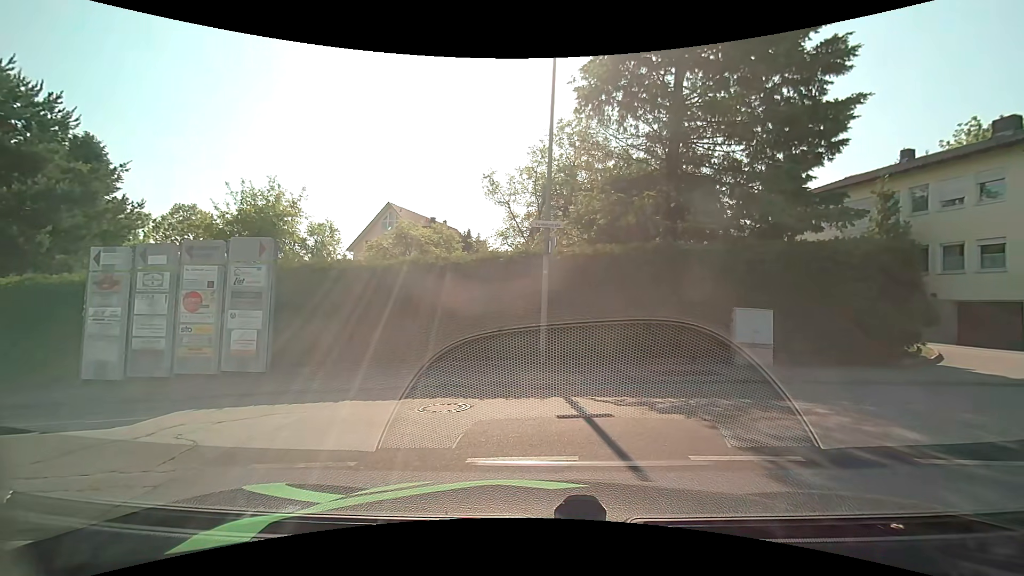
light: Day
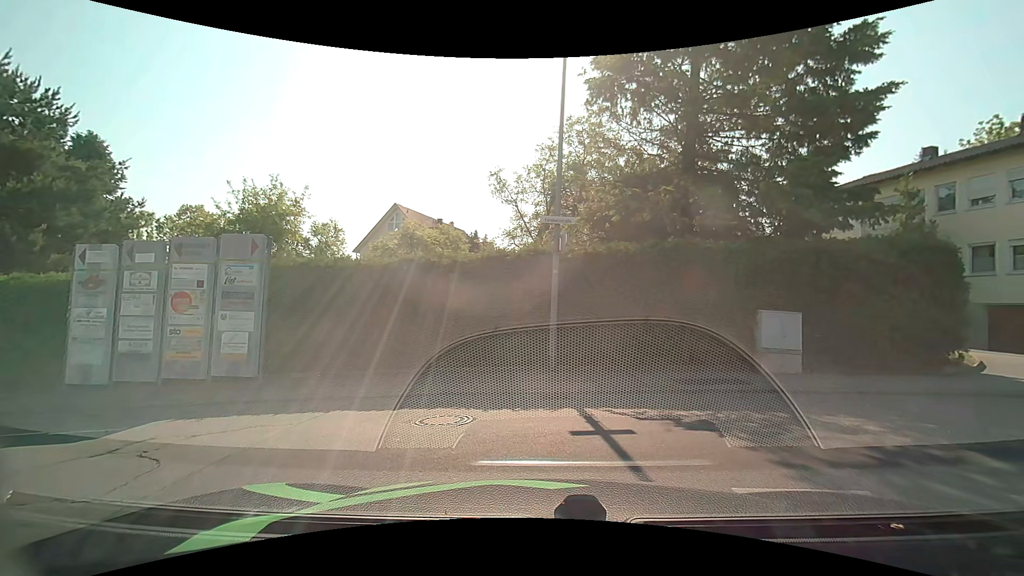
(0.0, +0.8) m; 0°
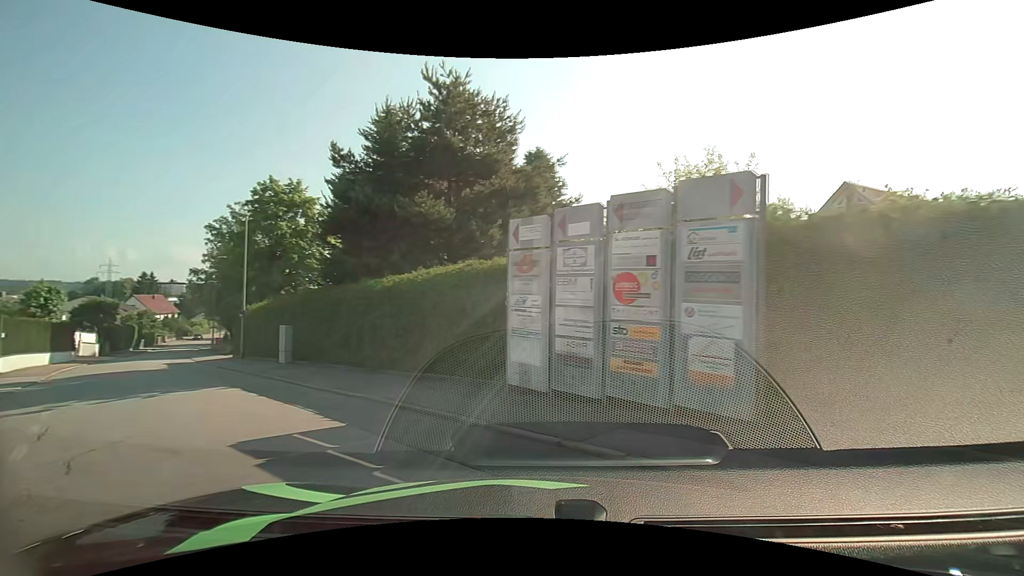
(-2.2, +5.3) m; -45°
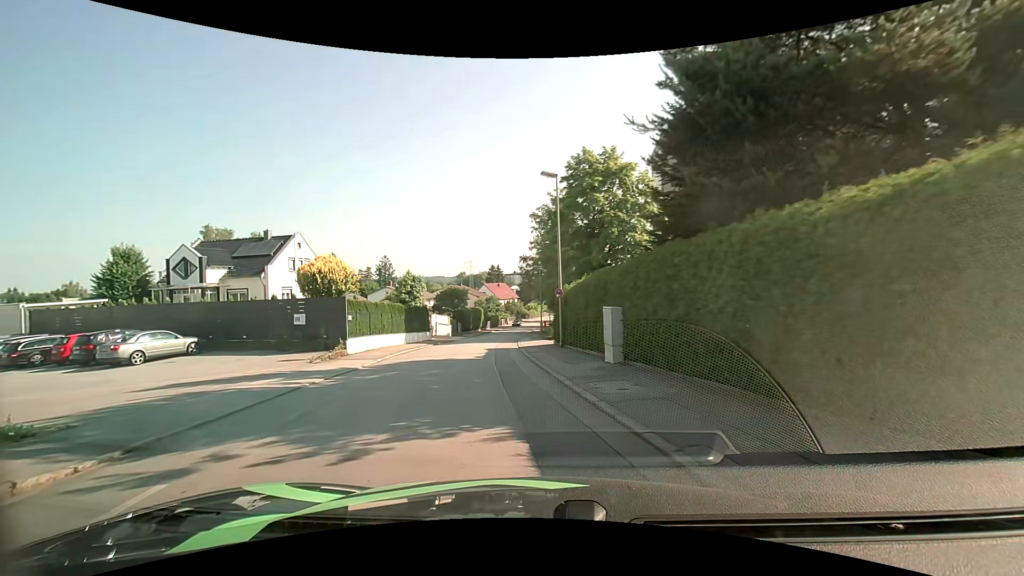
(-3.0, +8.1) m; -35°
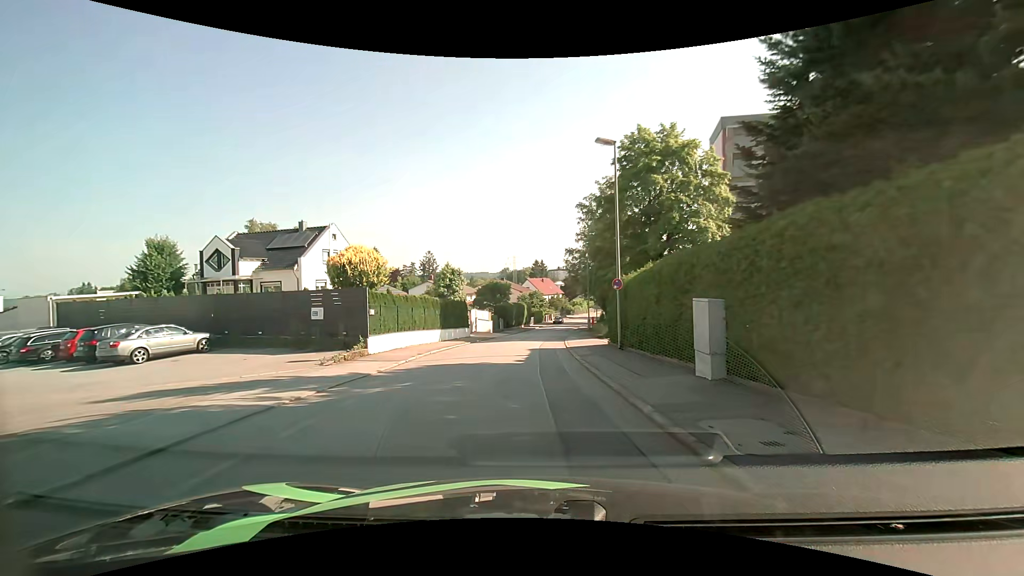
(-0.2, +3.8) m; -4°
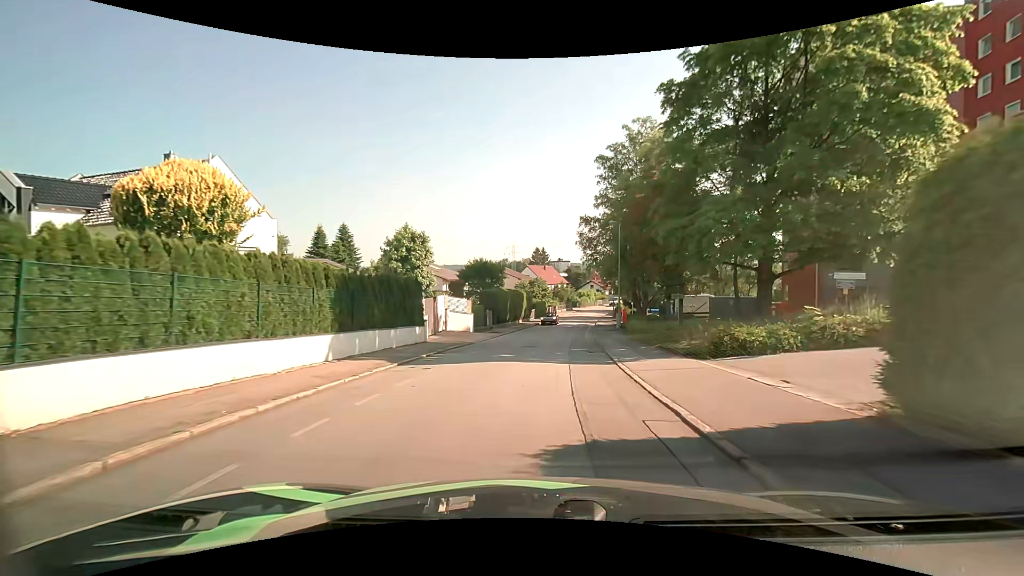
(-0.8, +18.6) m; -1°
